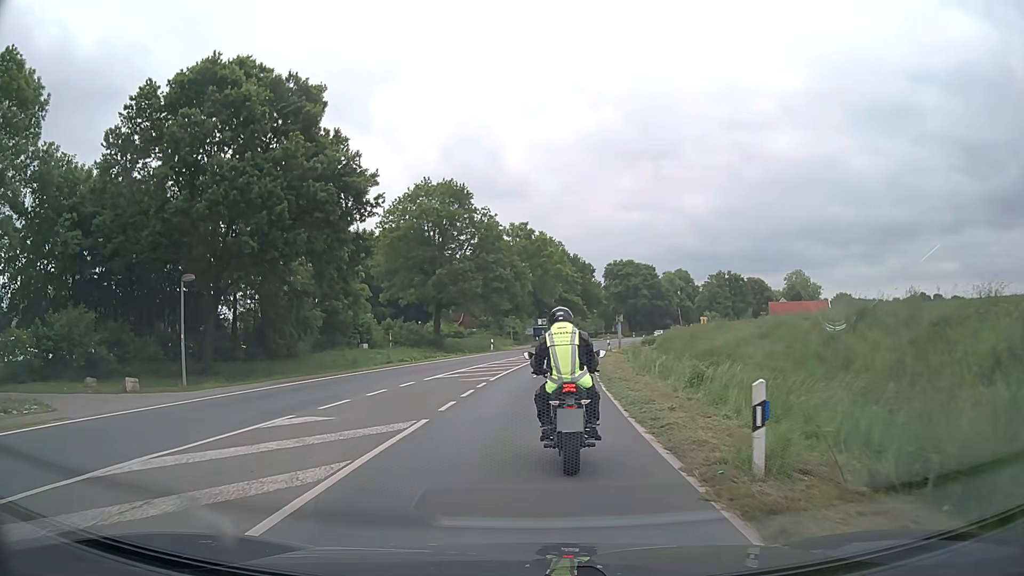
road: secondary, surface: asphalt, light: Day
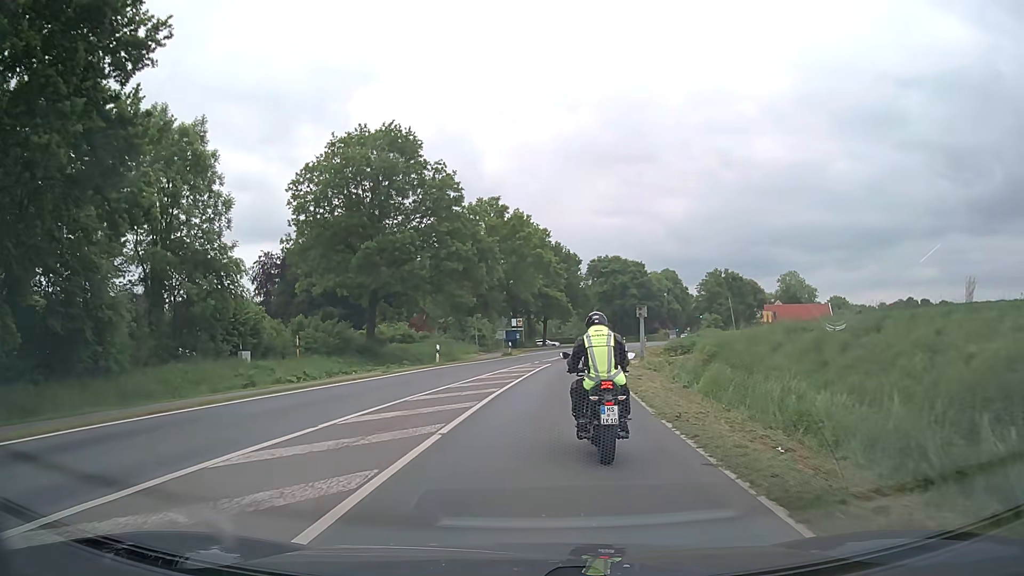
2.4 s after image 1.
(+0.4, +20.5) m; +2°
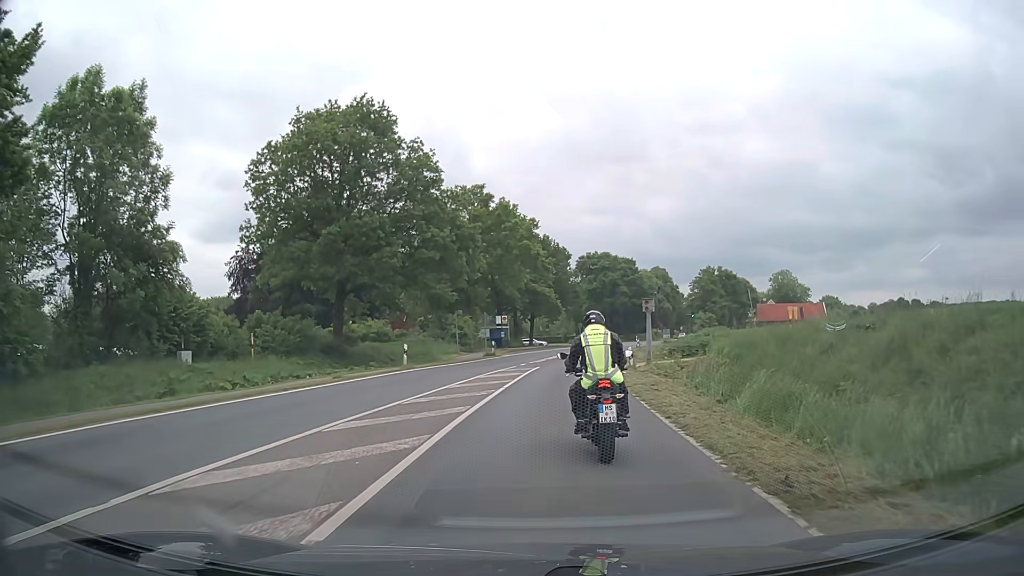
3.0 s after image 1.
(+0.1, +5.5) m; +2°
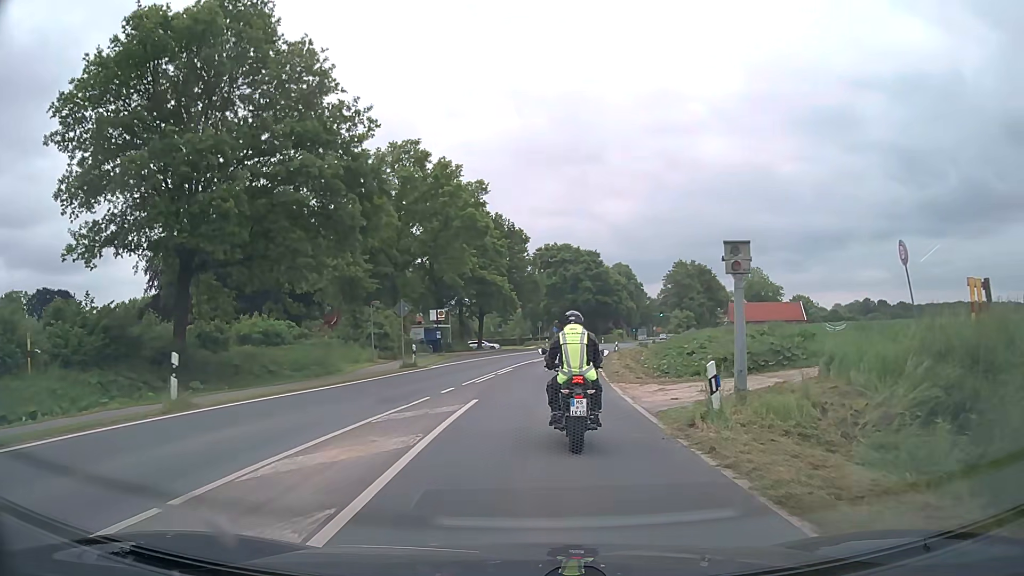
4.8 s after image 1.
(+0.4, +16.8) m; +3°
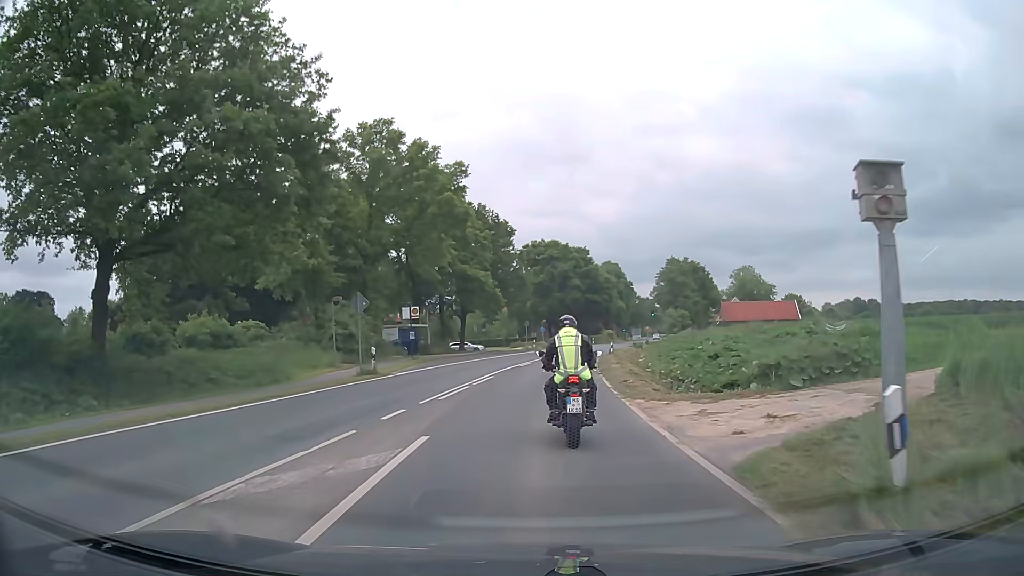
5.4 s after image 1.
(+0.1, +5.6) m; +1°
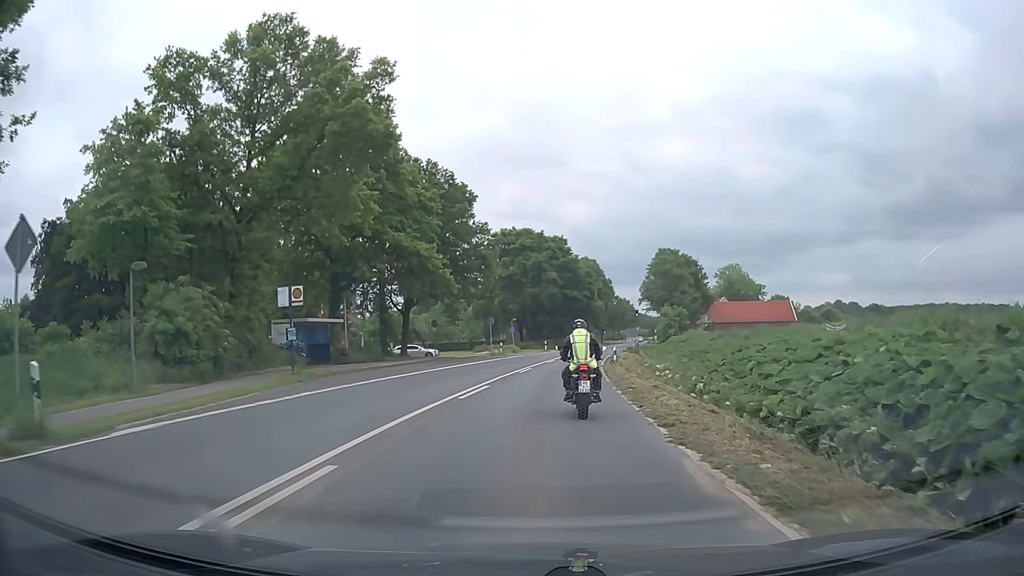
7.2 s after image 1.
(+0.4, +17.5) m; +2°
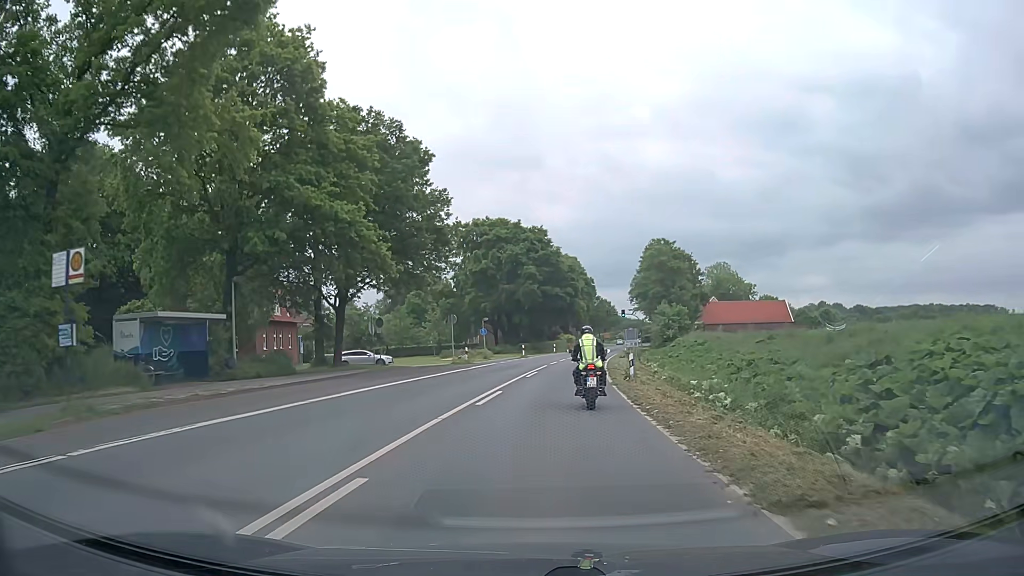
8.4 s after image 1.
(+0.2, +12.6) m; +2°
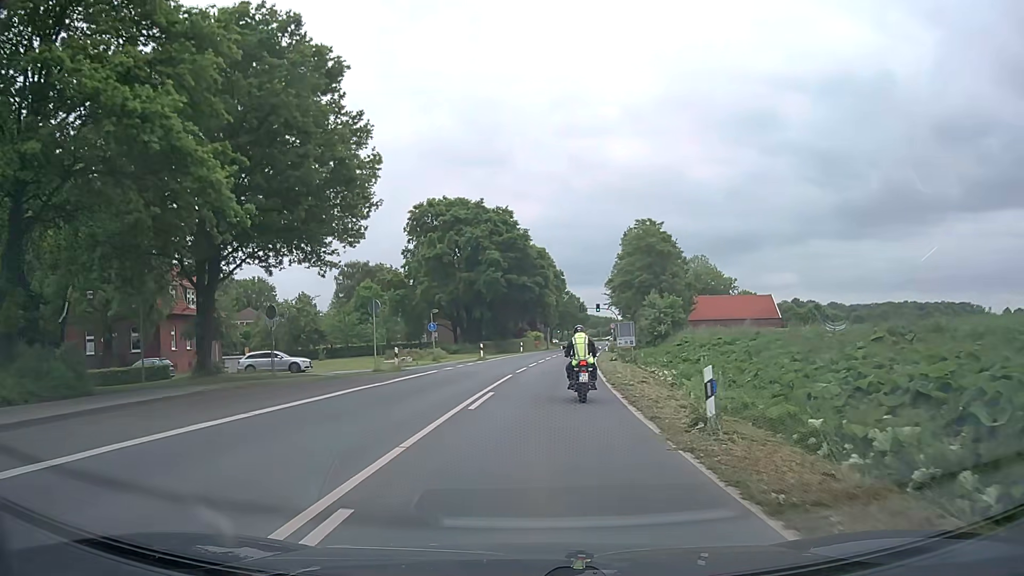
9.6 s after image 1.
(+0.3, +13.3) m; +3°
(0, +10) (0, +20) (+1, +30) (+2, +40) (+3, +50) (+4, +60) (+5, +70) (+7, +80) (+8, +90) (+9, +99) m
